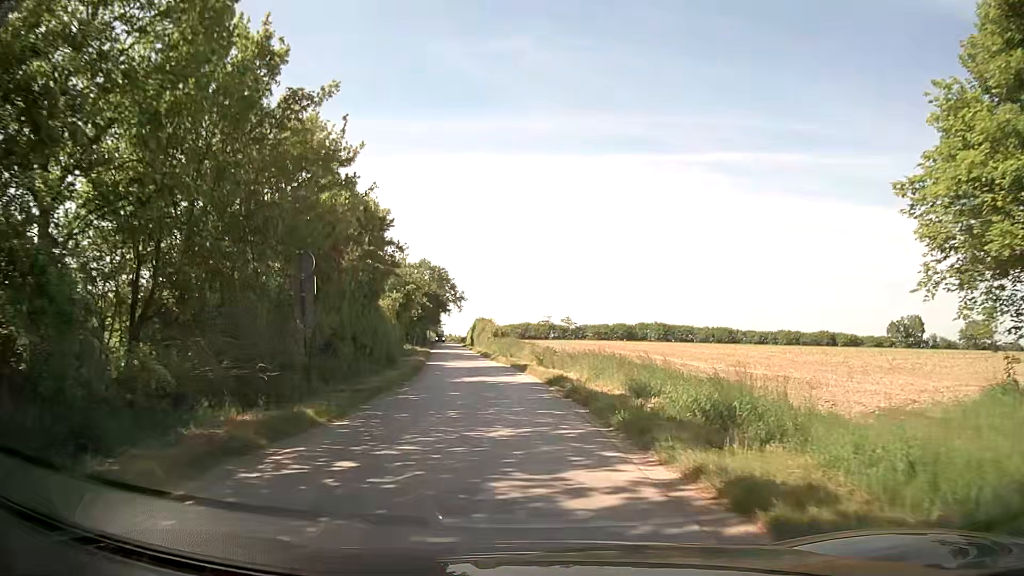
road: unclassified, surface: asphalt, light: Day
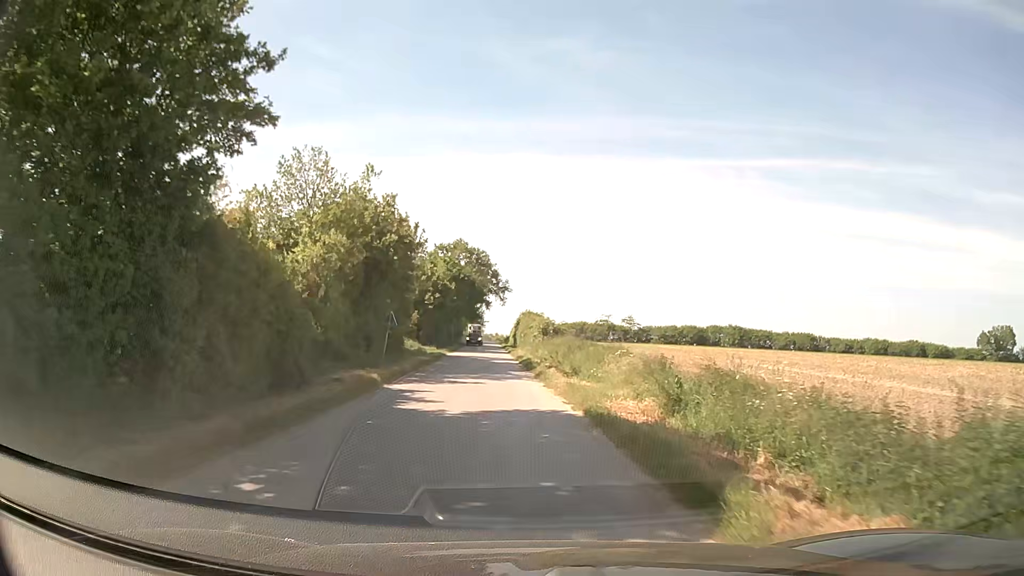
(-1.0, +25.2) m; -4°
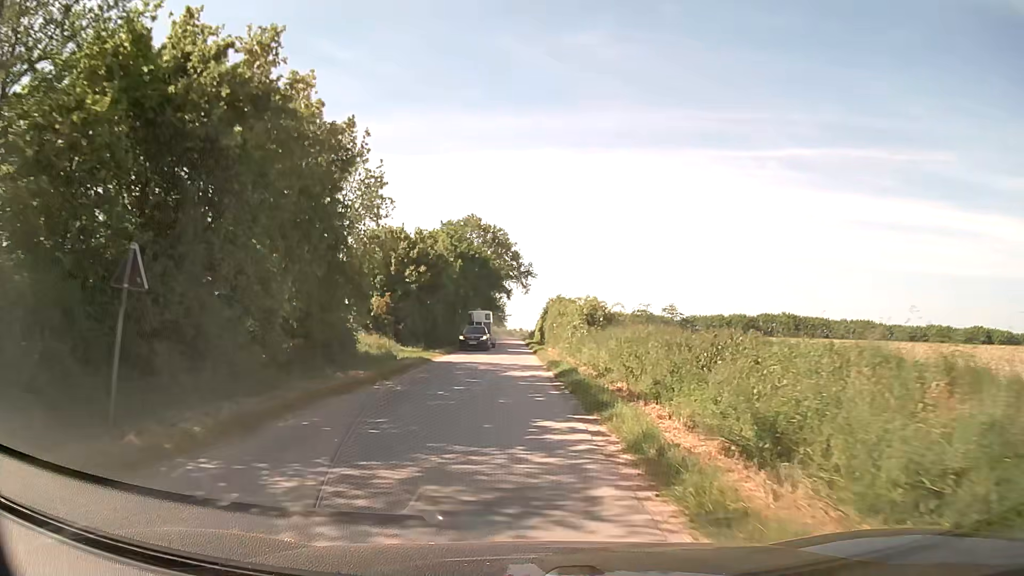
(-0.4, +19.6) m; -2°
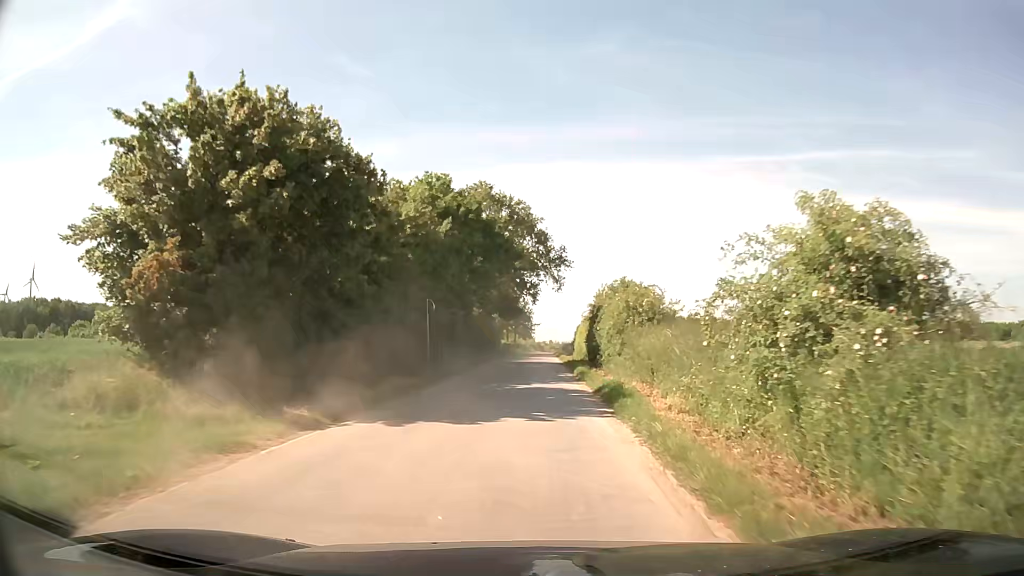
(-0.7, +26.4) m; -3°
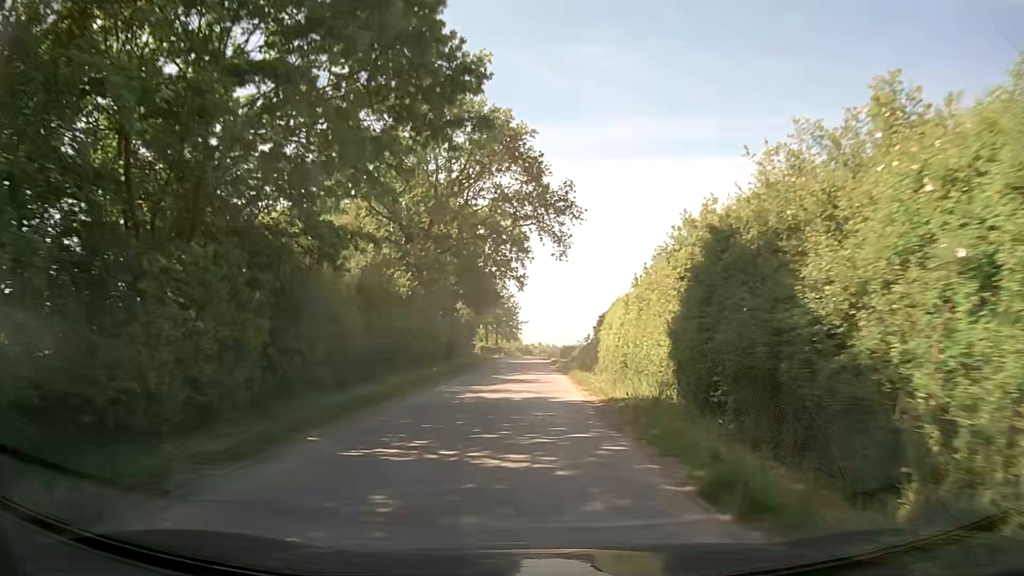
(+0.4, +28.1) m; +1°
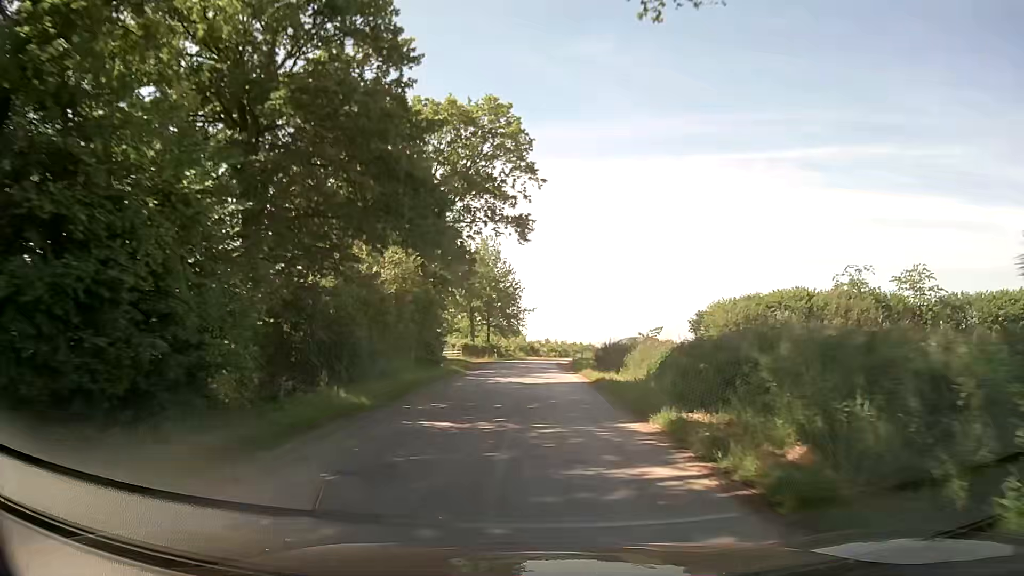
(0.0, +31.5) m; 0°
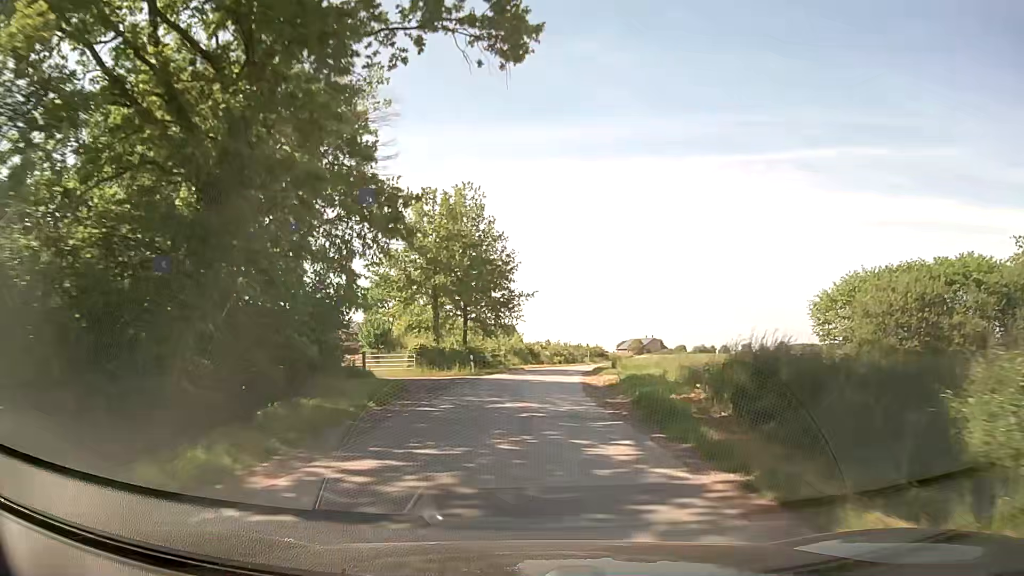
(-0.1, +24.7) m; 0°
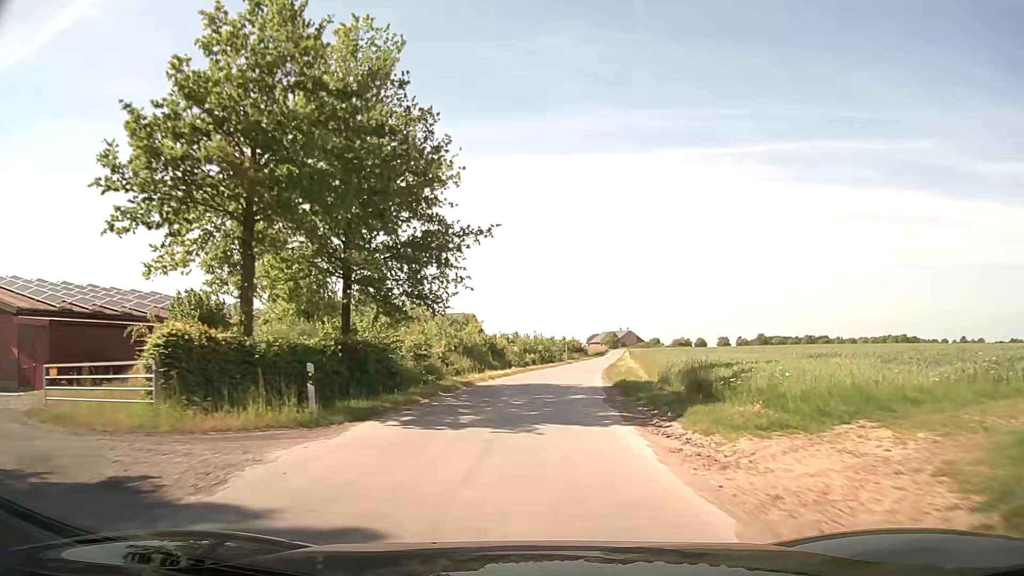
(+0.3, +25.2) m; +2°
